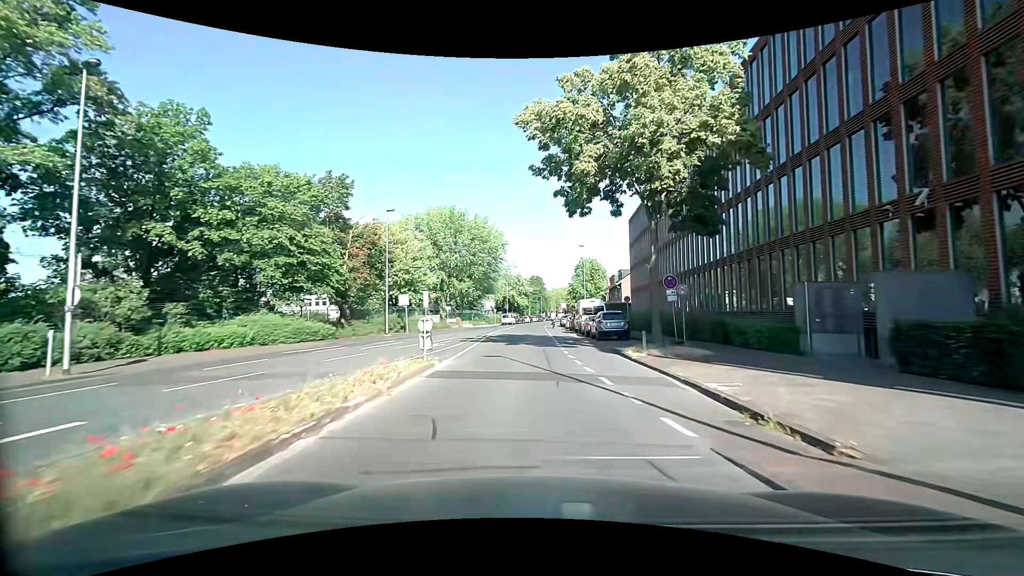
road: residential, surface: asphalt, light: Day
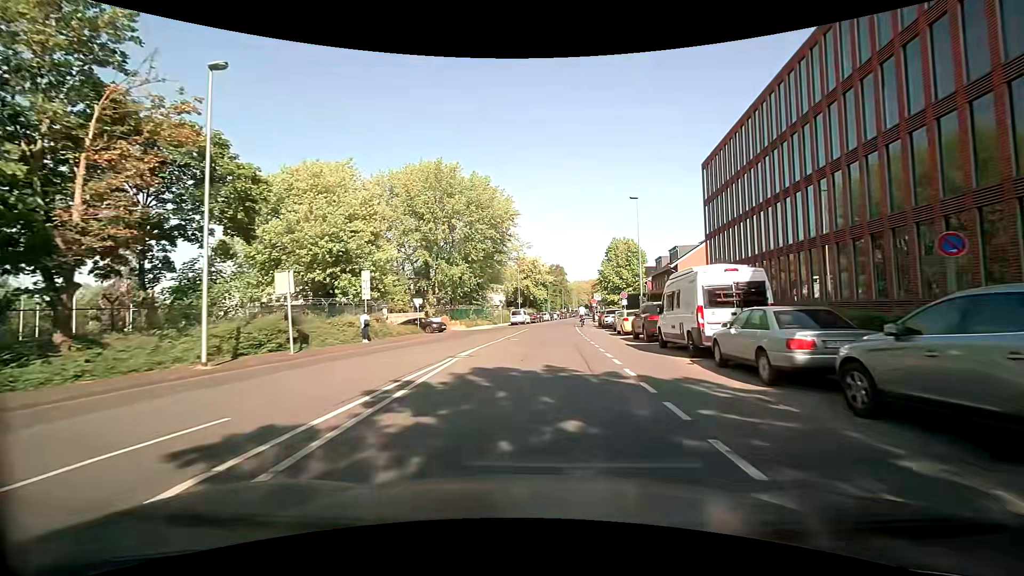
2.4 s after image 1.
(-0.3, +24.3) m; -2°
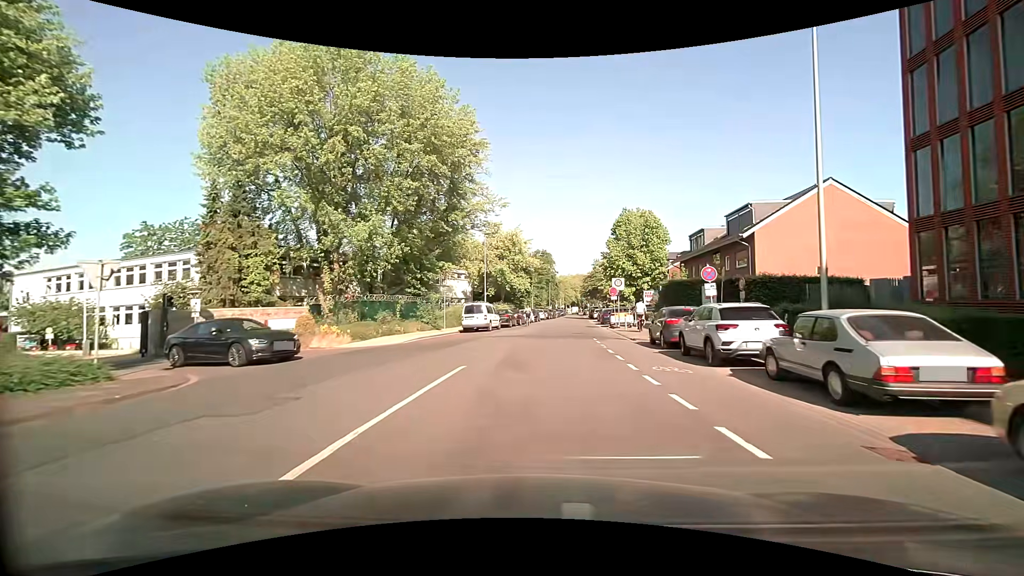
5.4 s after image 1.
(+0.7, +26.7) m; +3°
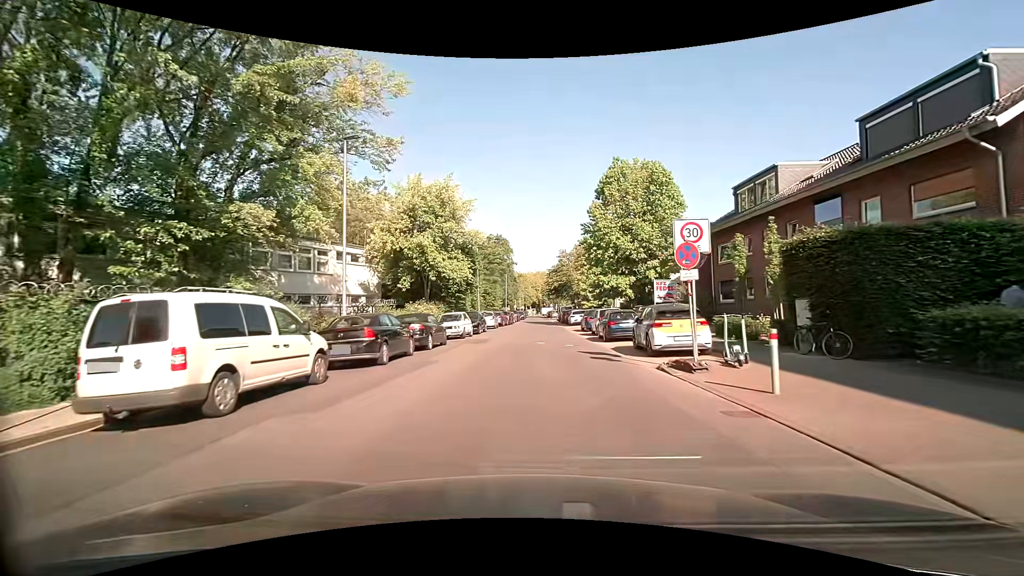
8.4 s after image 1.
(+0.7, +24.0) m; +4°
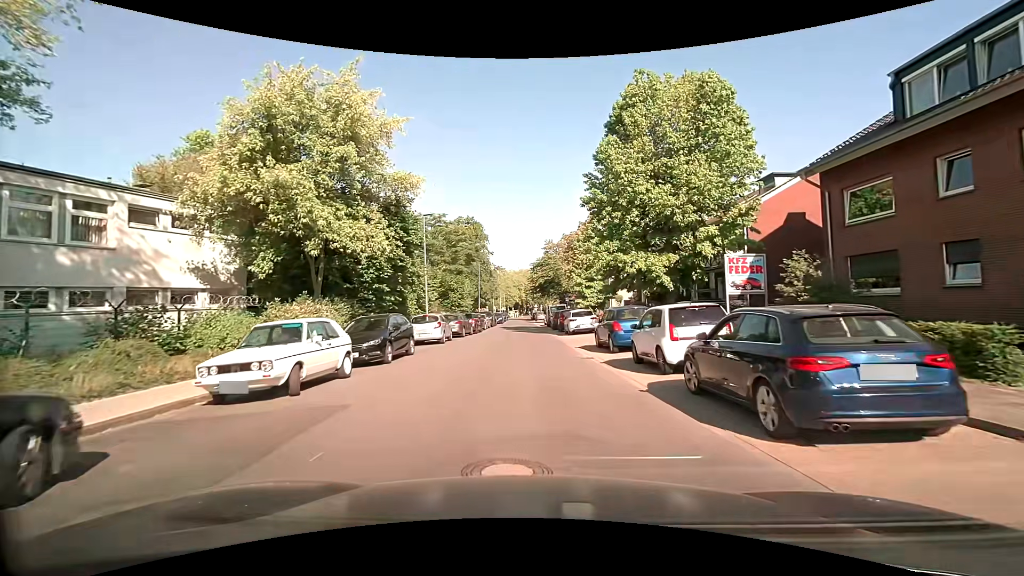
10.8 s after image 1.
(+0.4, +17.1) m; +2°
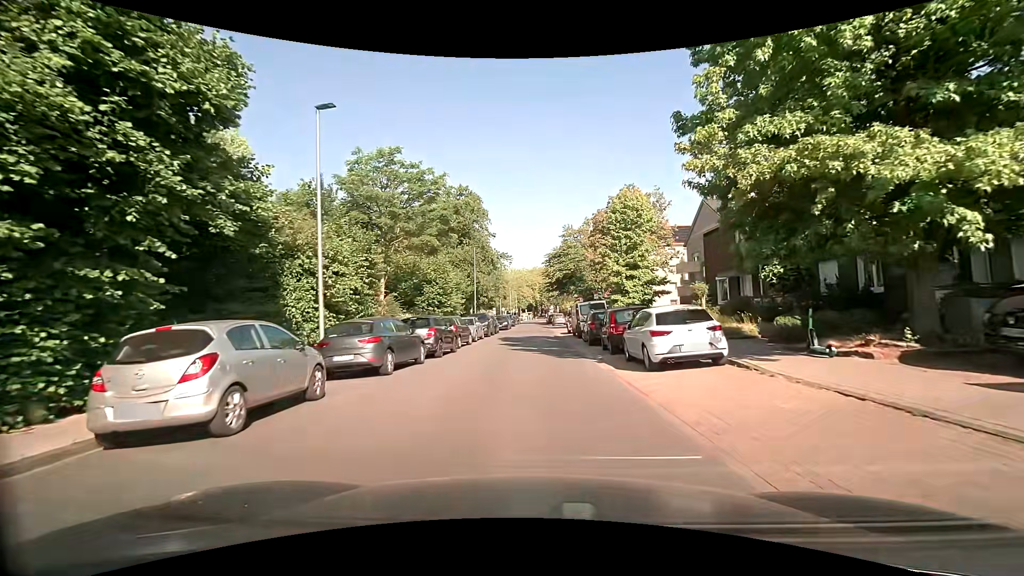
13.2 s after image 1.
(-0.2, +17.5) m; -2°
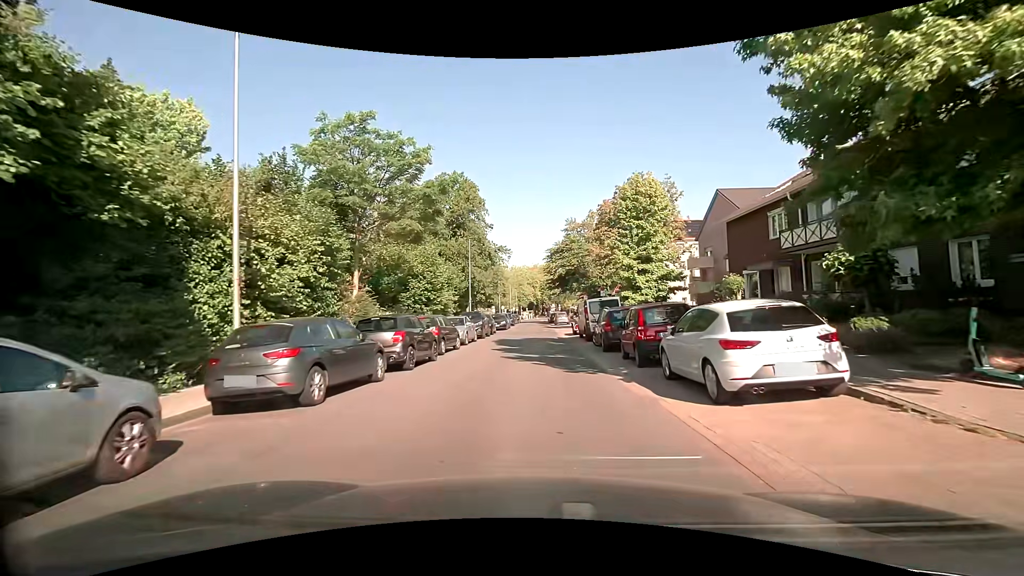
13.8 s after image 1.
(0.0, +4.2) m; 0°
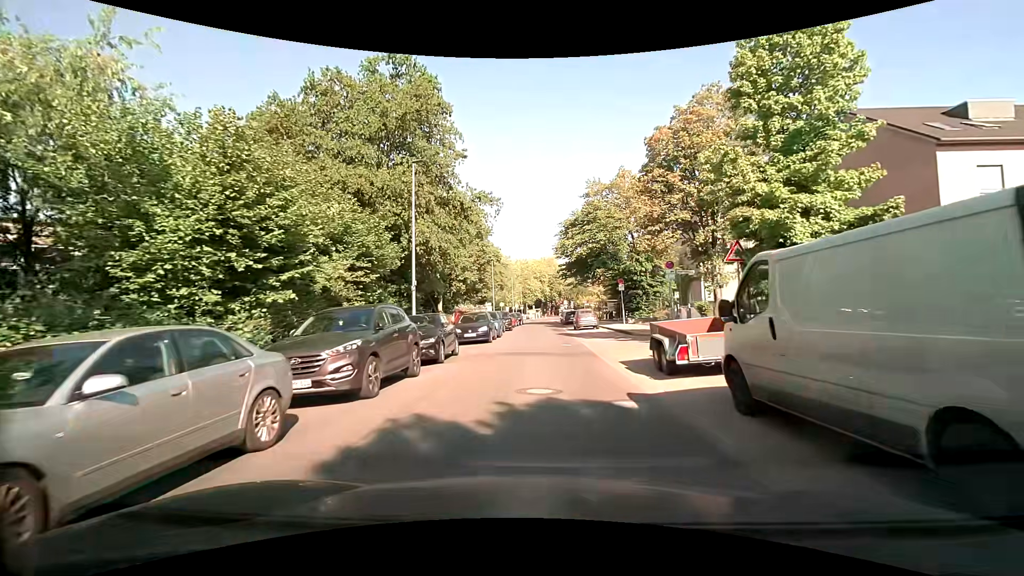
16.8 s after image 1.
(0.0, +20.8) m; -1°
(0, +10) (0, +20) (0, +30) (0, +40) (+1, +50) (+1, +60) (0, +70) (0, +80) (+2, +90) (+7, +98) m
